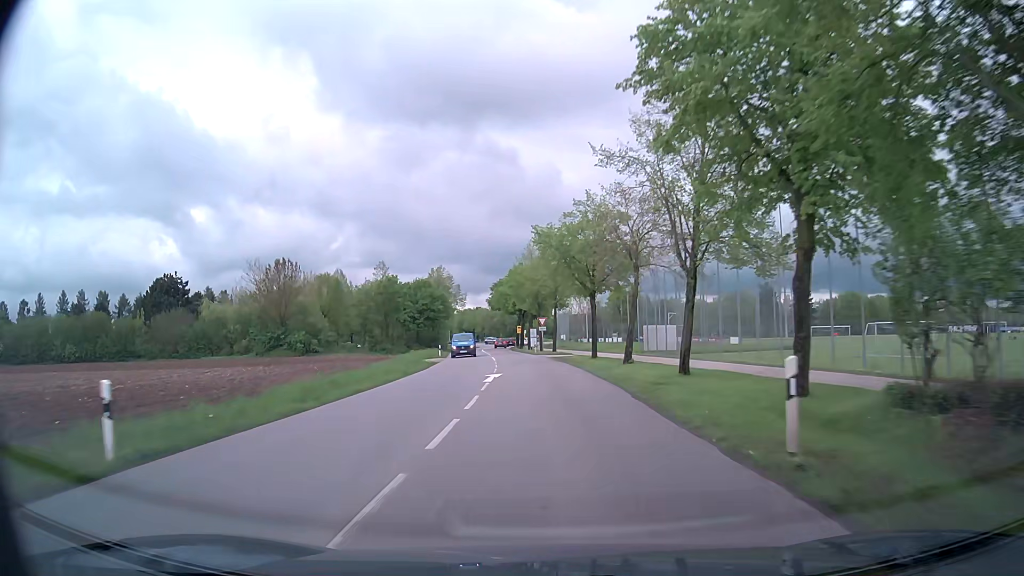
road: tertiary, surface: asphalt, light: Day
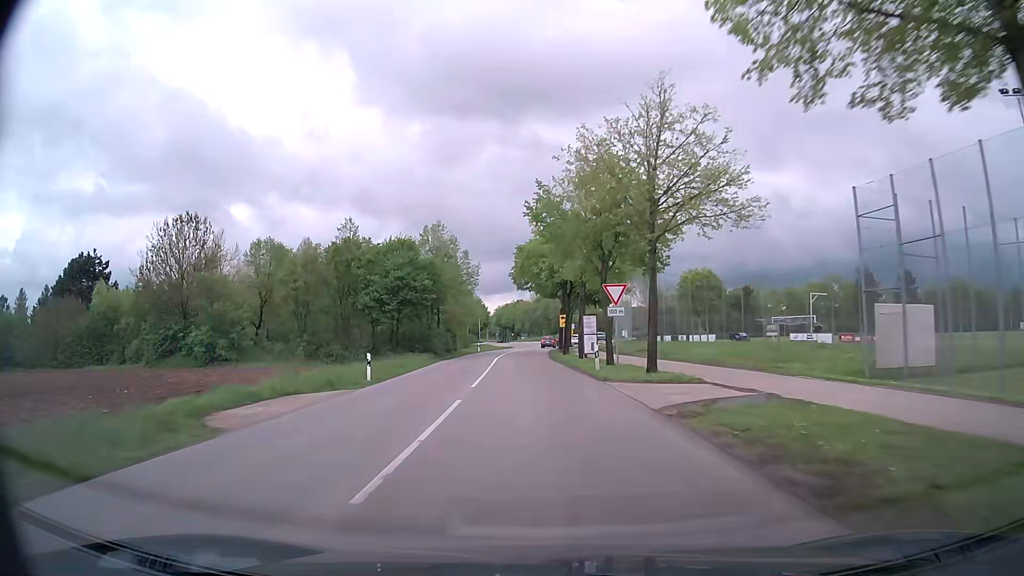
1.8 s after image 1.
(-1.1, +34.0) m; -4°
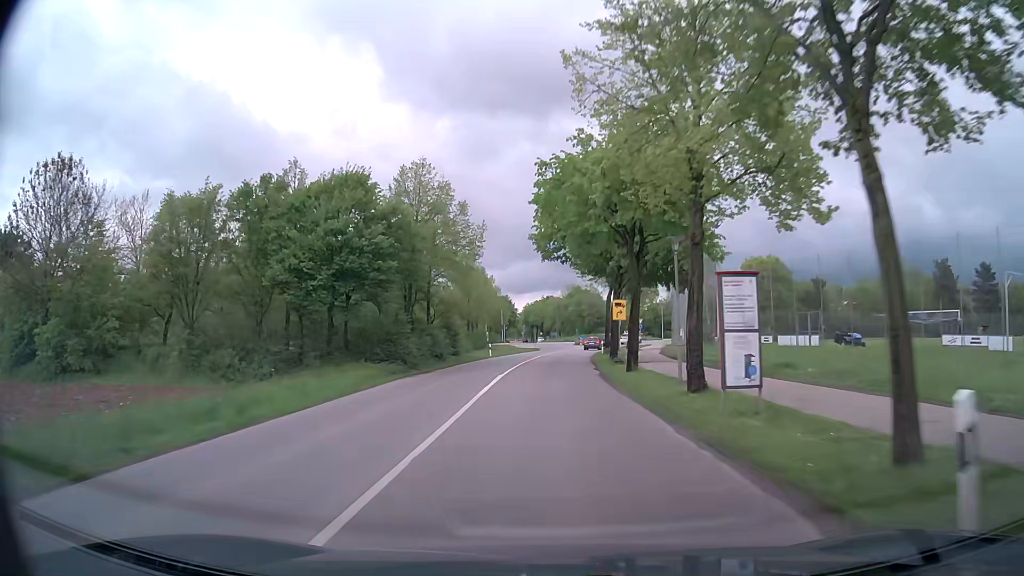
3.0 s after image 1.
(-0.6, +20.7) m; -3°
(0, +10) (0, +20) (0, +30) (+1, +40) (+1, +50) (+2, +60) (+4, +70) (+5, +80) (+8, +89) (+13, +98) m
